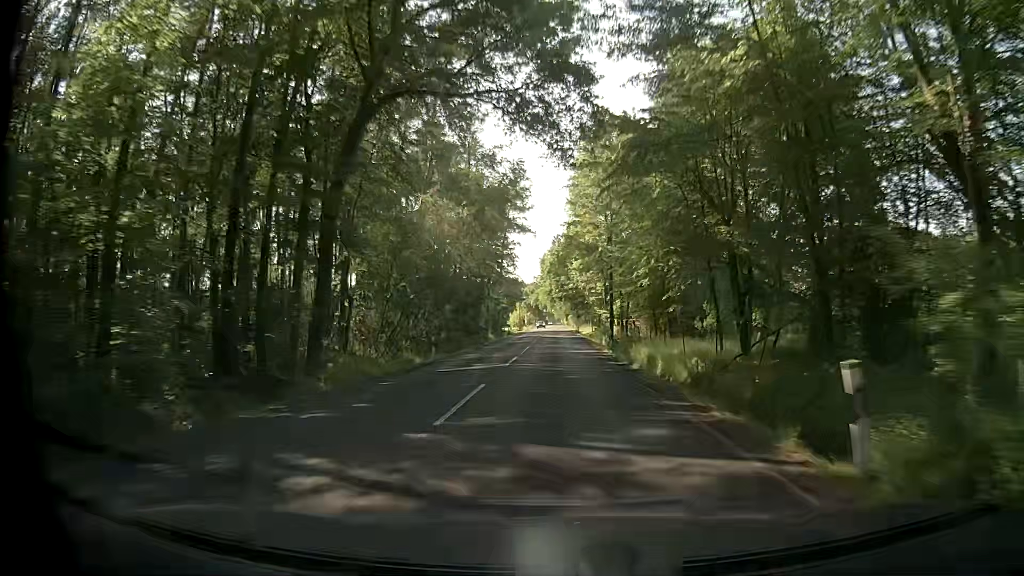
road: secondary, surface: asphalt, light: Day
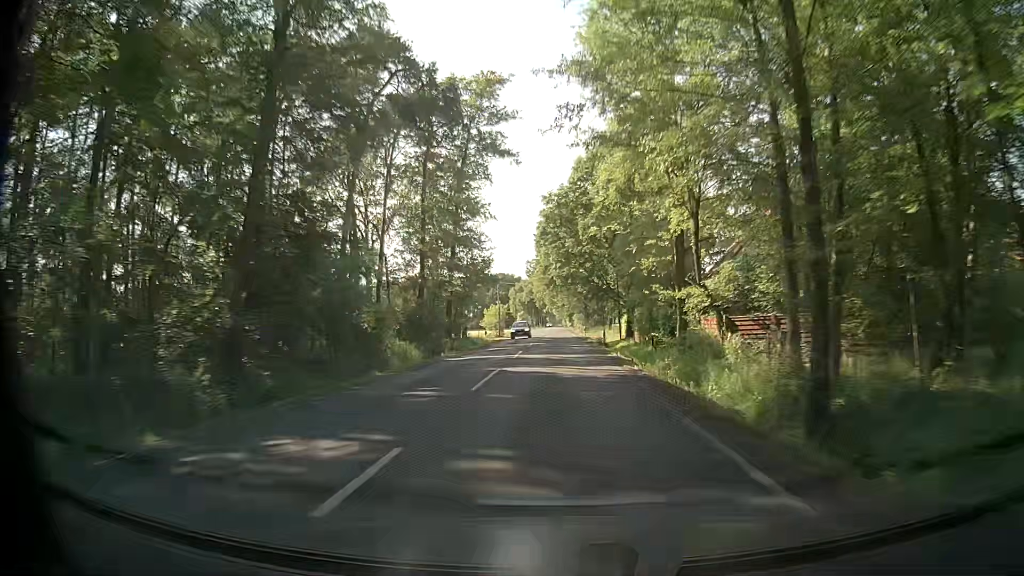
(-0.3, +44.1) m; 0°
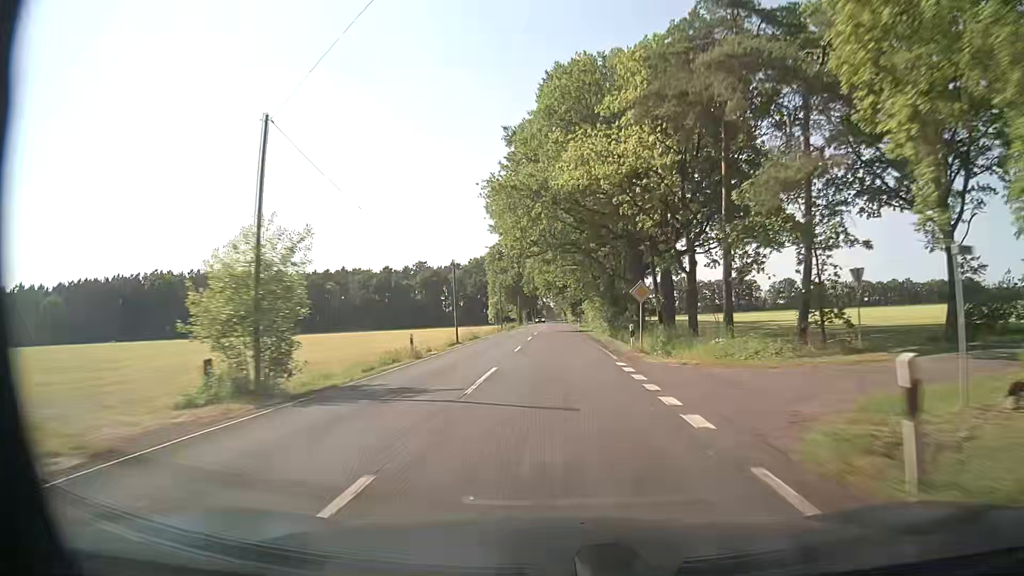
(+0.2, +62.0) m; +1°
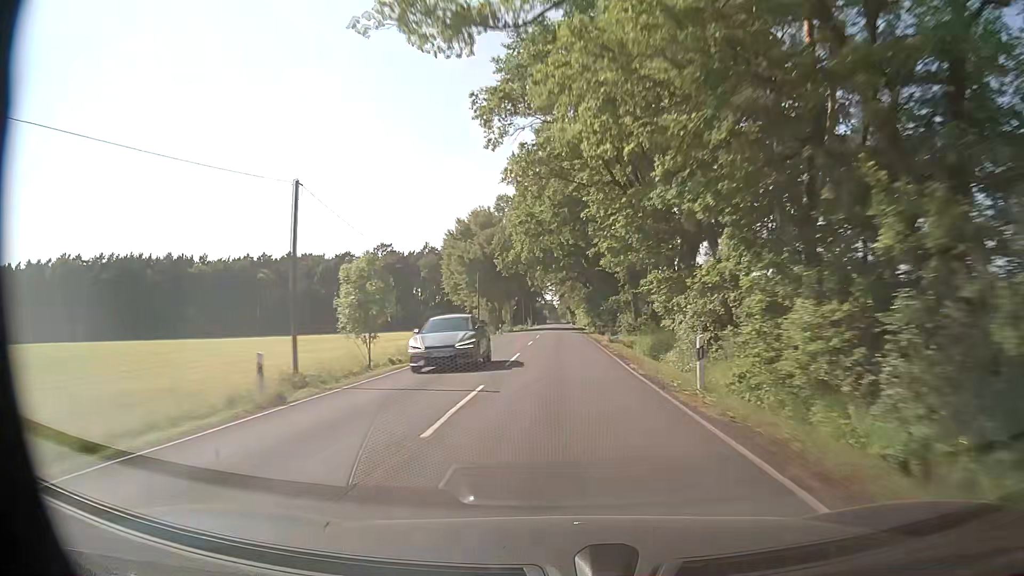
(-0.5, +64.5) m; 0°
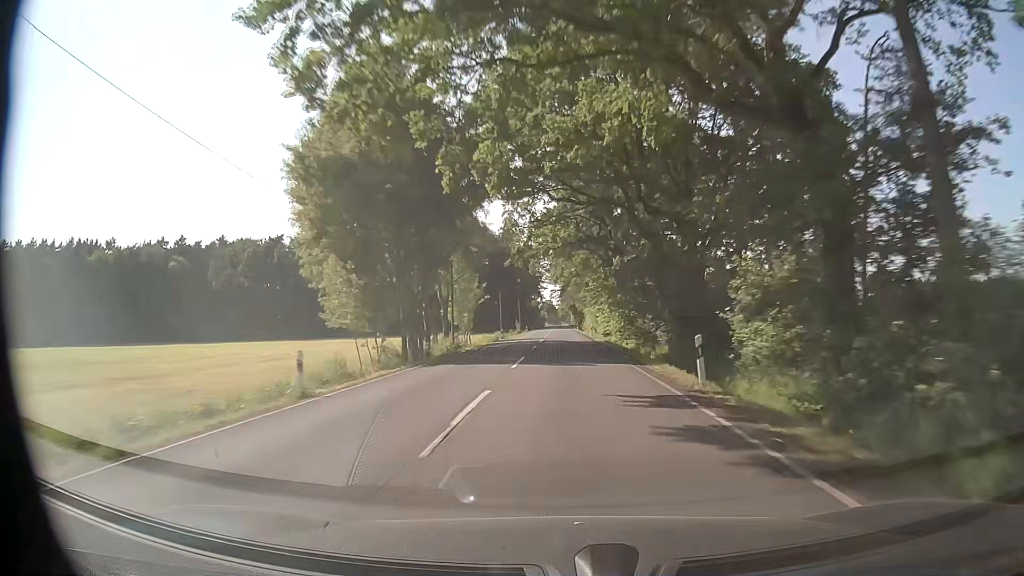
(-0.2, +49.5) m; 0°
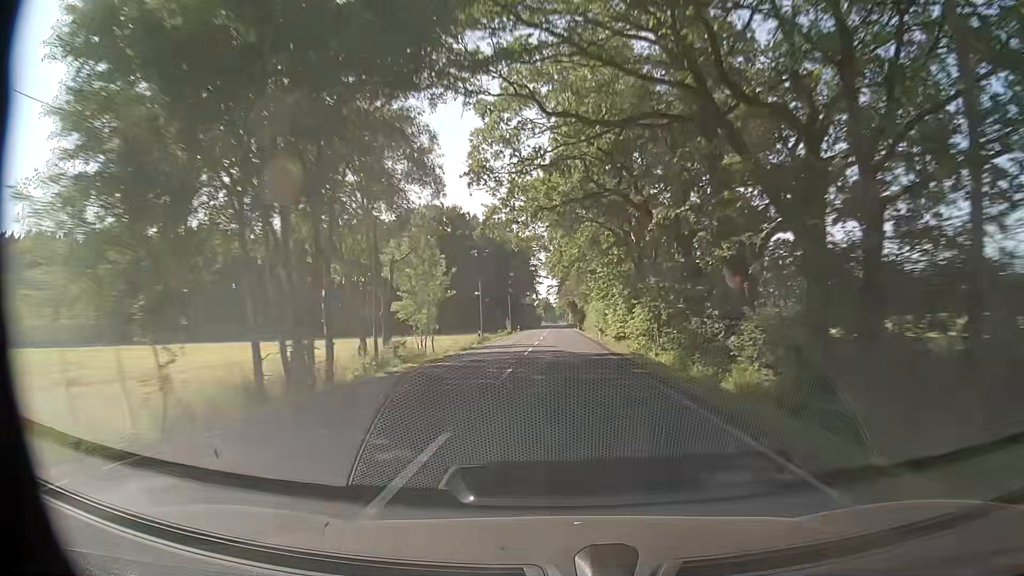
(+0.1, +16.6) m; +1°
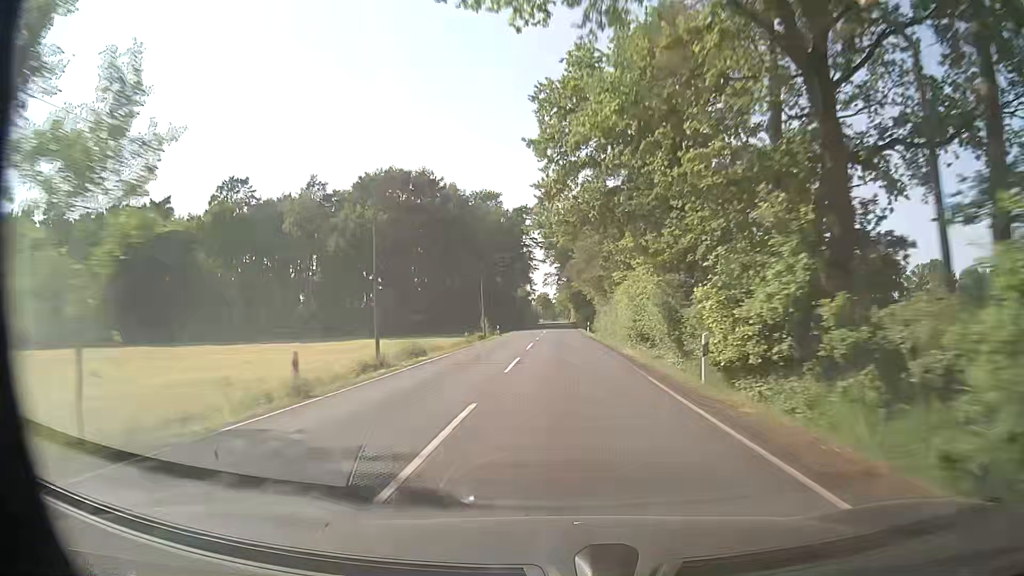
(-0.1, +33.4) m; 0°
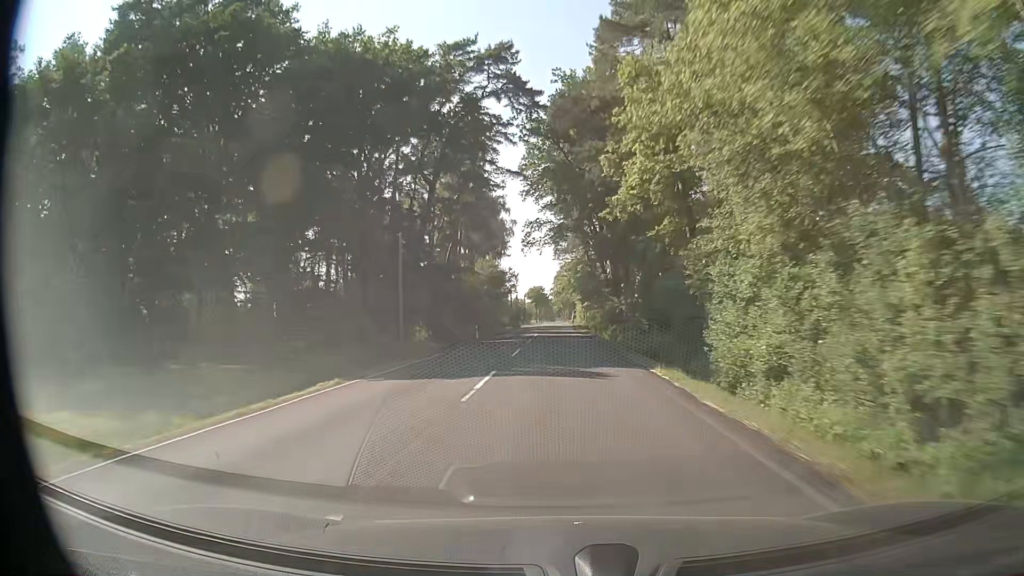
(+0.3, +66.8) m; 0°
(0, +10) (0, +20) (0, +30) (0, +40) (0, +50) (0, +60) (0, +70) (0, +80) (0, +90) (0, +100) m
